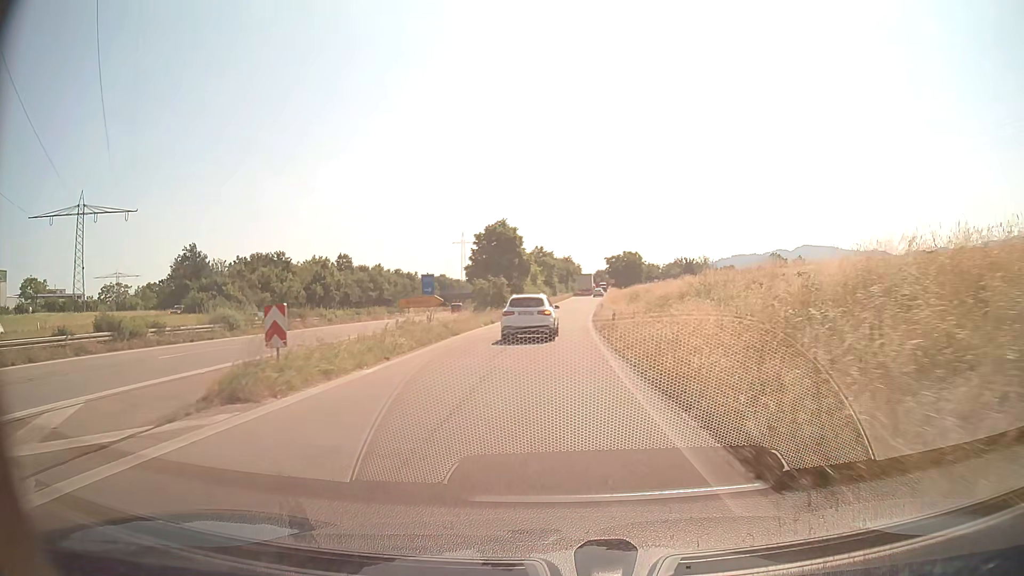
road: trunk_link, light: Day
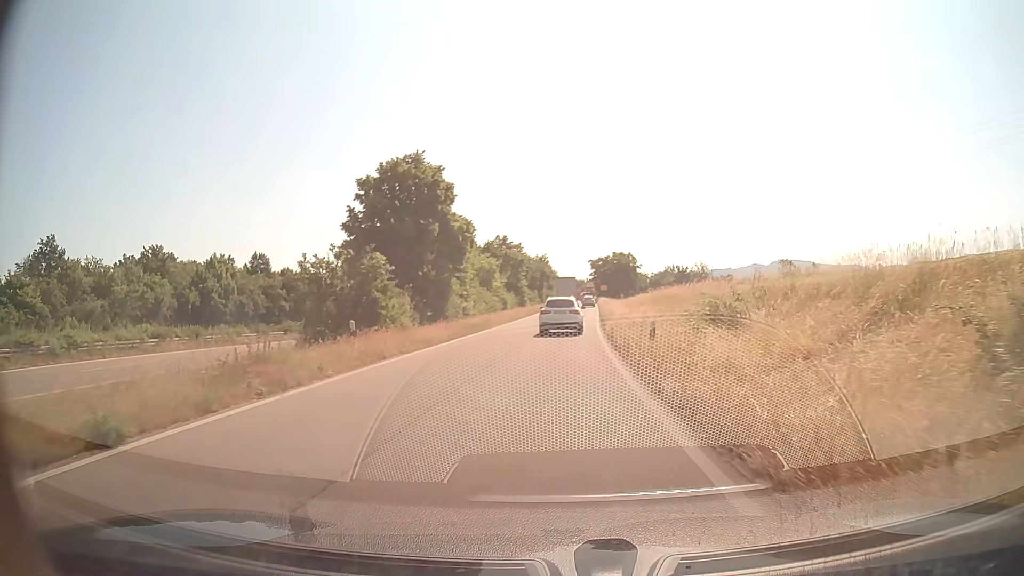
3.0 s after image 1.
(+0.4, +34.7) m; +2°
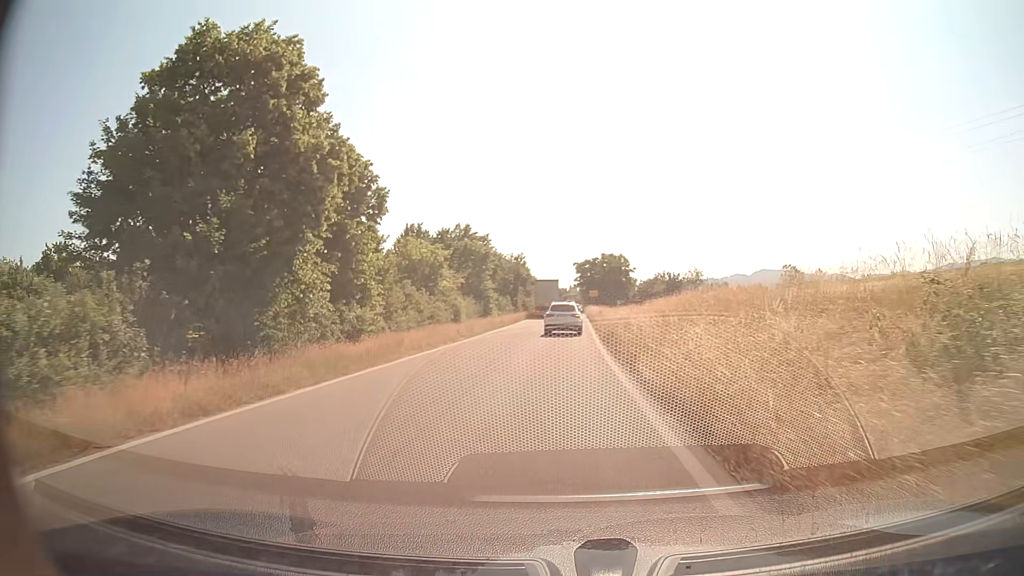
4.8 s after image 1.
(+0.3, +18.3) m; +2°
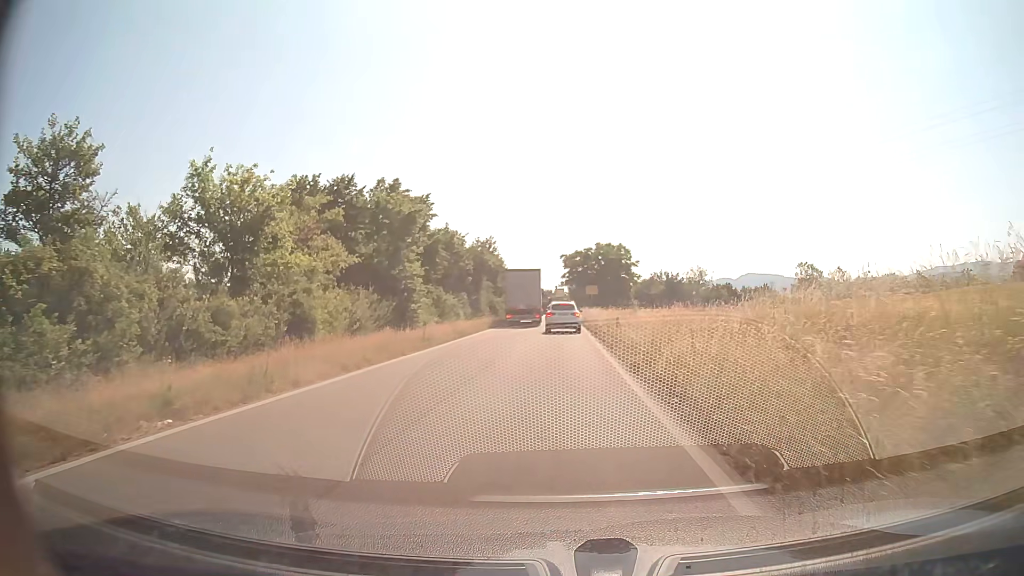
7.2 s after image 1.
(+0.1, +22.7) m; +1°
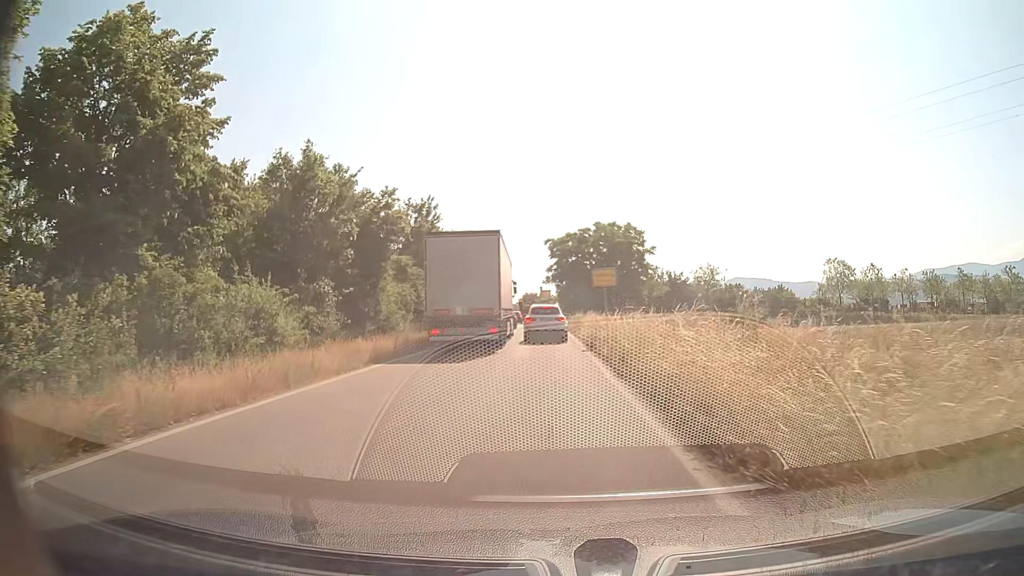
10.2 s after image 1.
(+0.3, +25.0) m; +1°
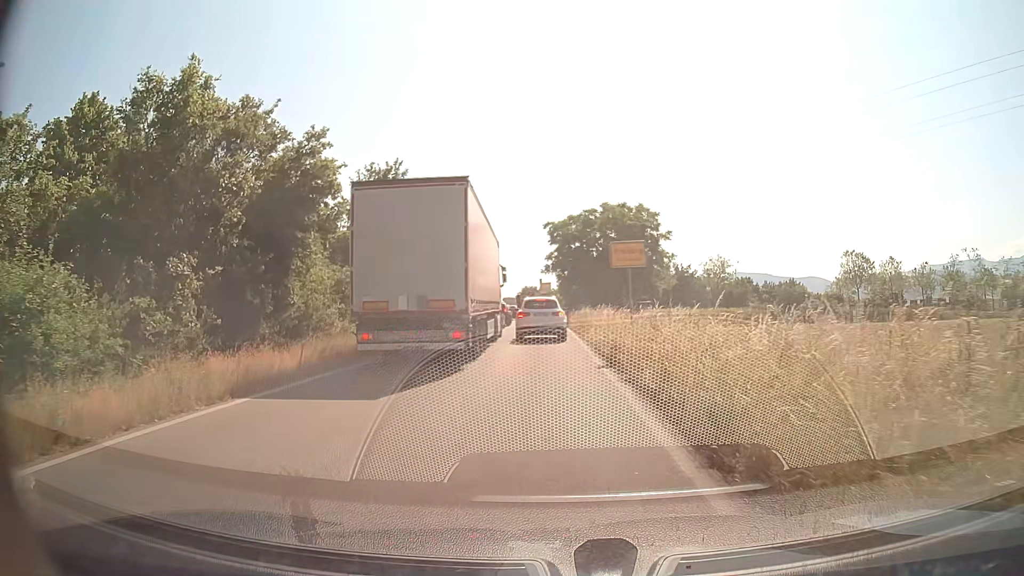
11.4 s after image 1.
(0.0, +8.1) m; 0°
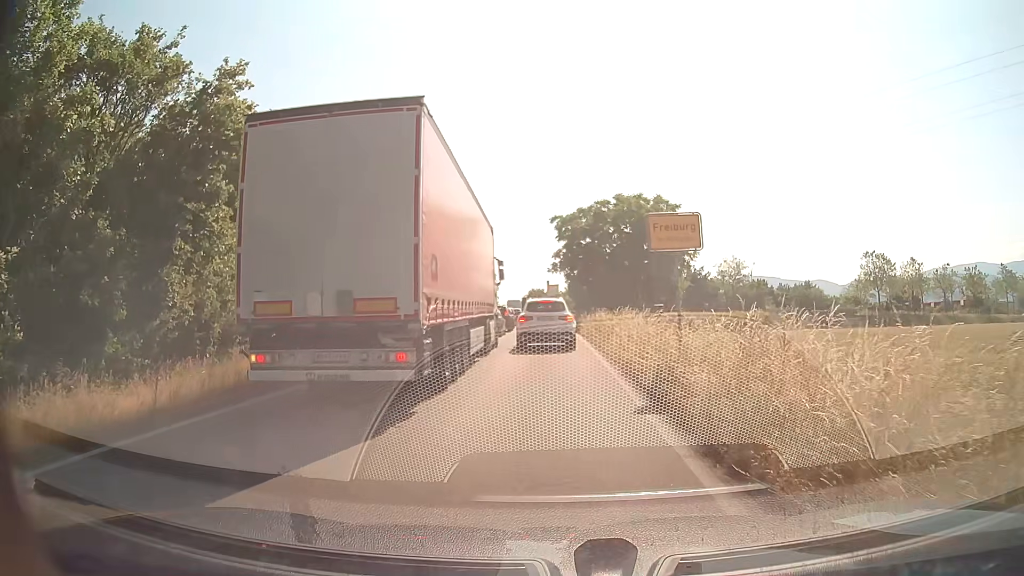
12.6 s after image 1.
(0.0, +5.4) m; -1°
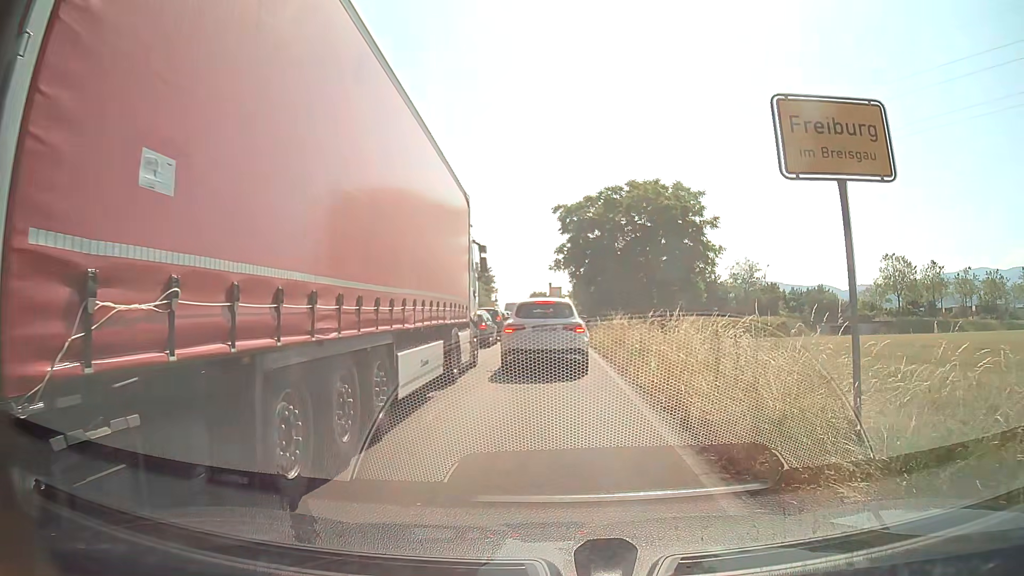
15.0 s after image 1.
(-0.1, +6.7) m; -1°
